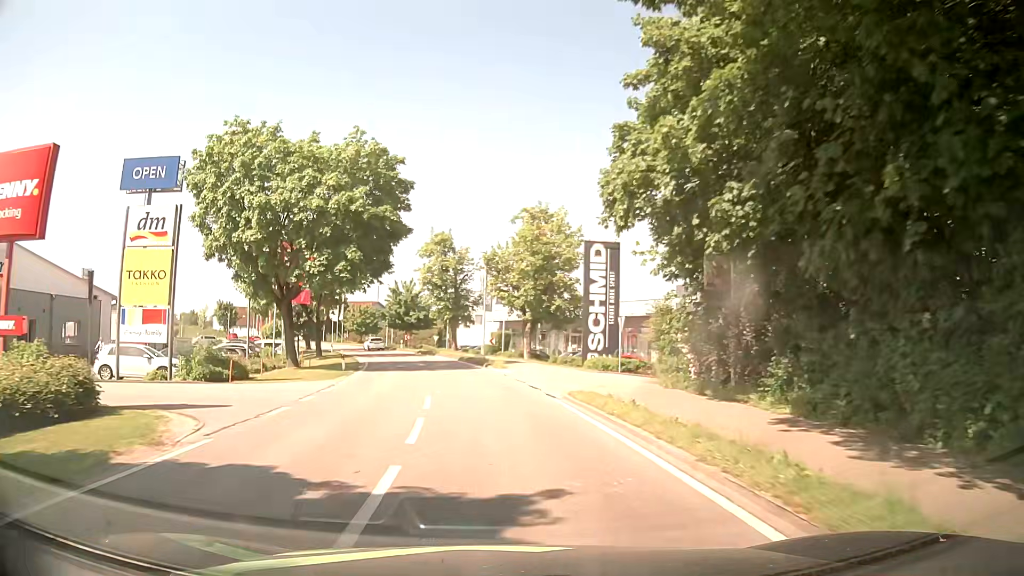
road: tertiary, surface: asphalt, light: Day
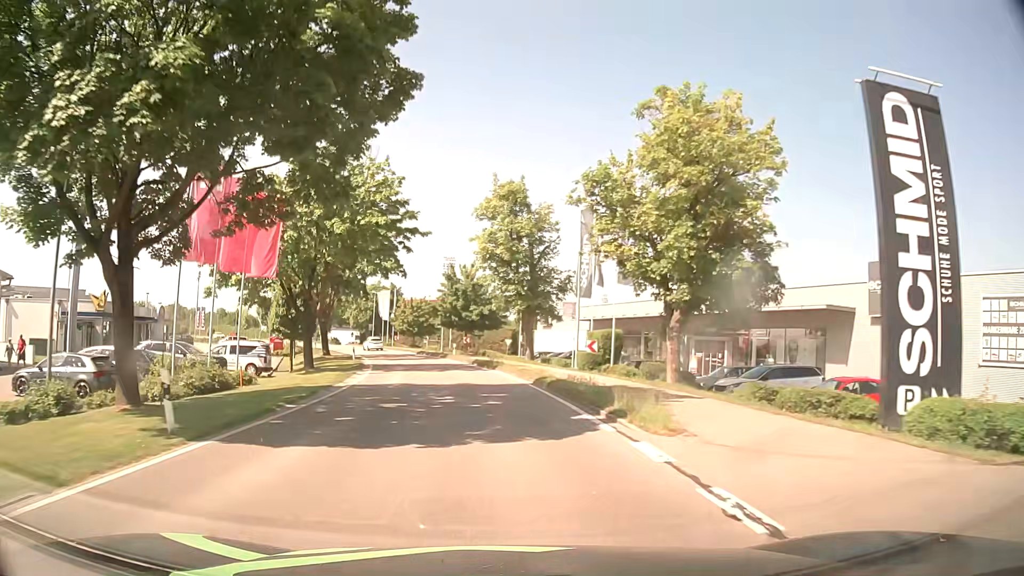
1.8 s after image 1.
(-1.0, +21.5) m; -6°
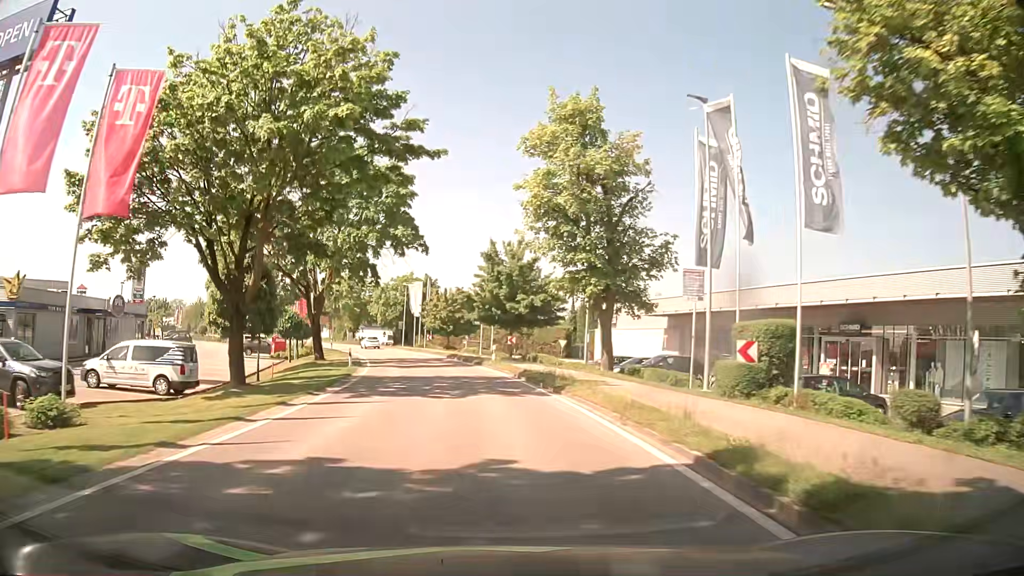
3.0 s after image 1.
(-0.6, +14.9) m; -4°
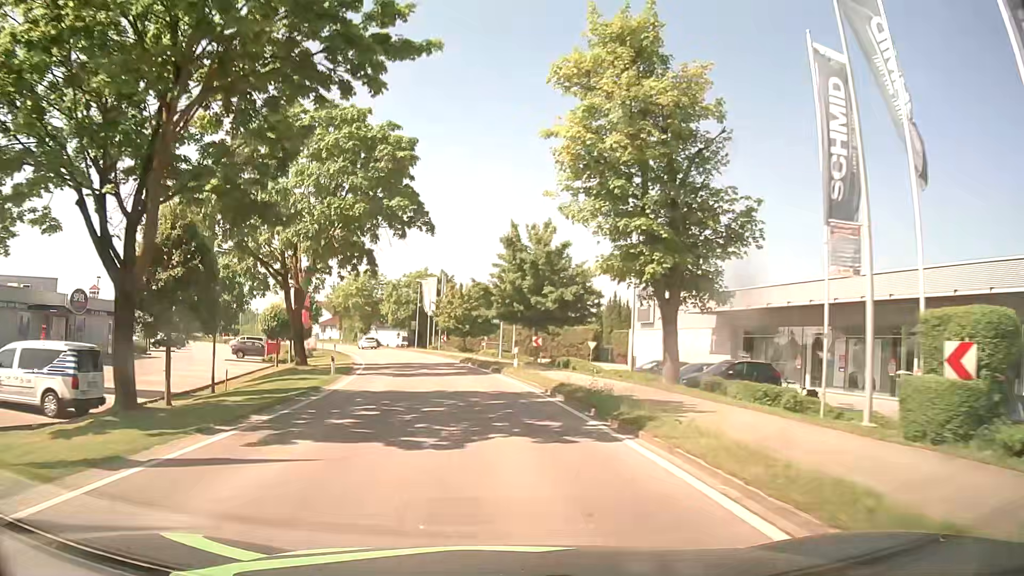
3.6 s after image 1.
(-0.2, +7.6) m; -2°
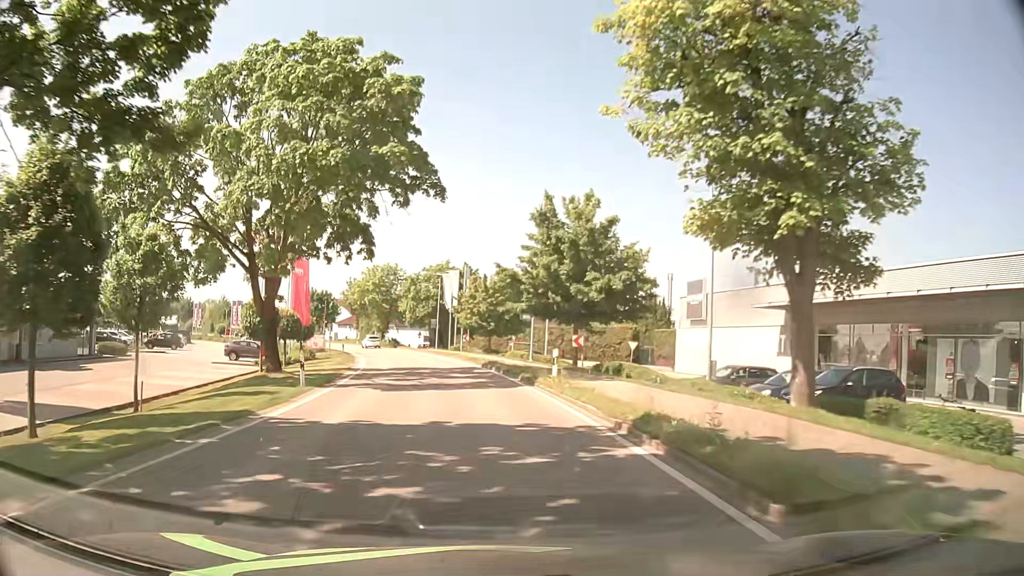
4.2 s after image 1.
(-0.1, +7.7) m; -2°
